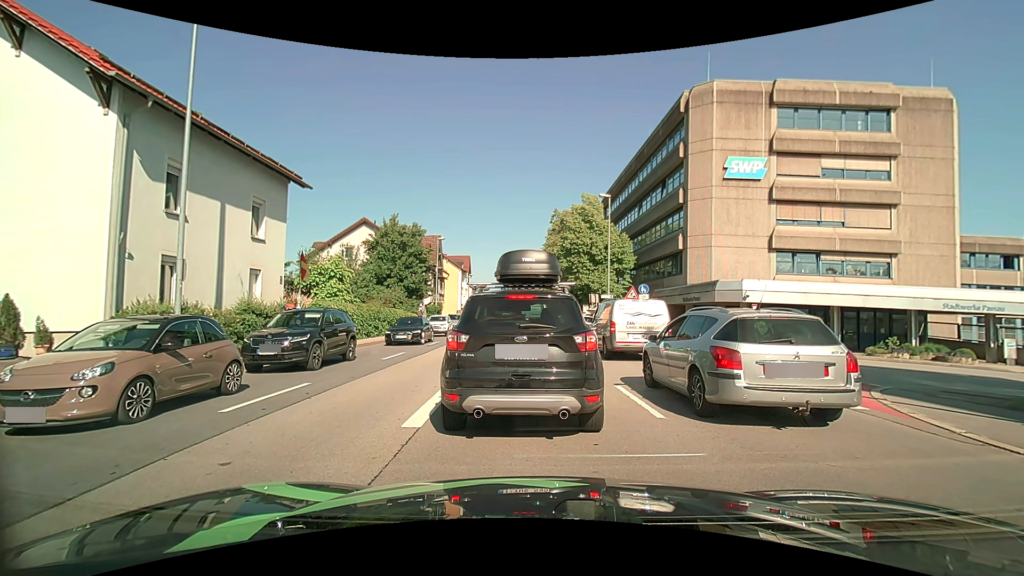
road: primary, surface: asphalt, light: Day
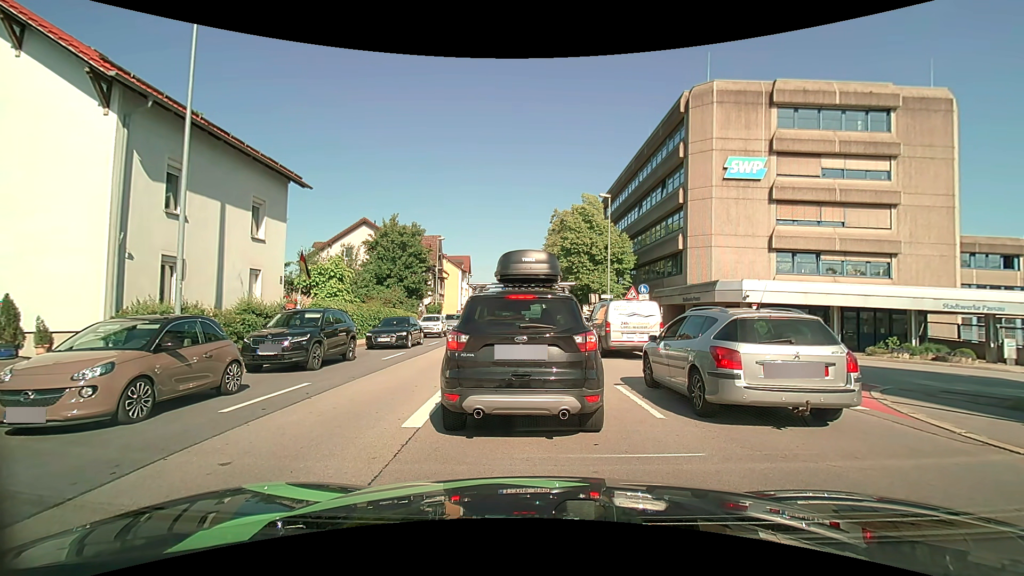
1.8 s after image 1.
(0.0, 0.0) m; 0°
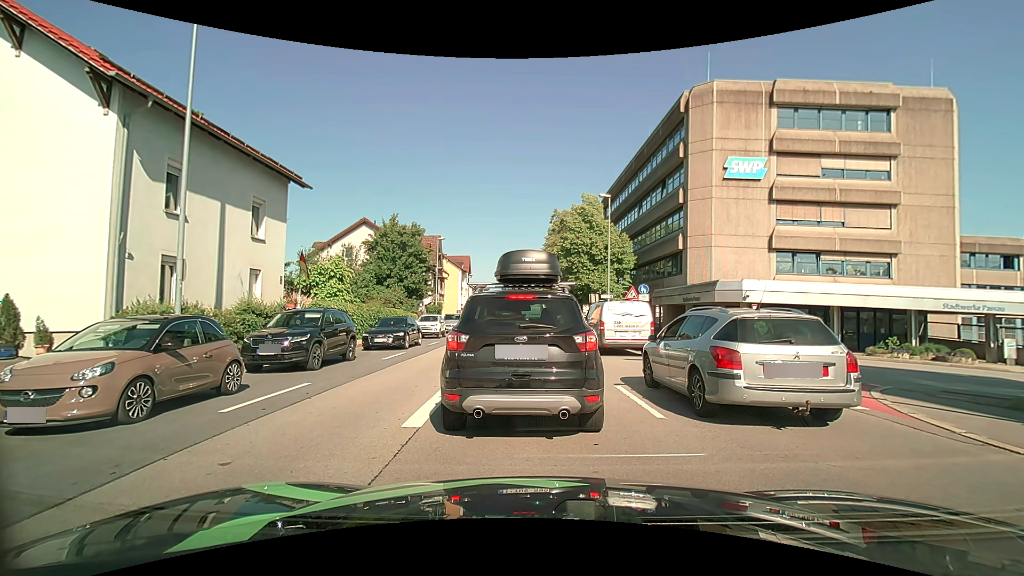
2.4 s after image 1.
(0.0, 0.0) m; 0°
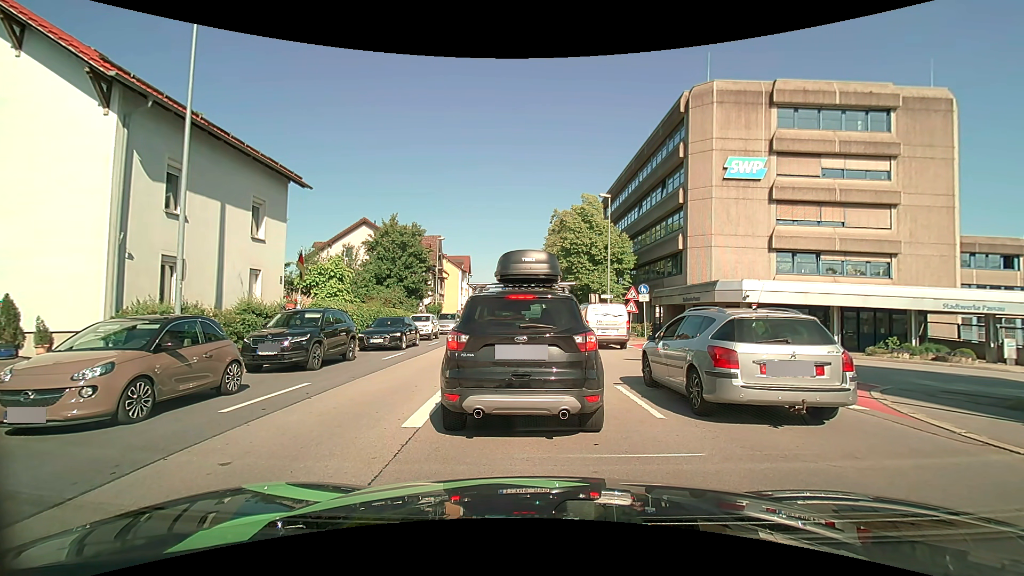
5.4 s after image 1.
(0.0, 0.0) m; 0°
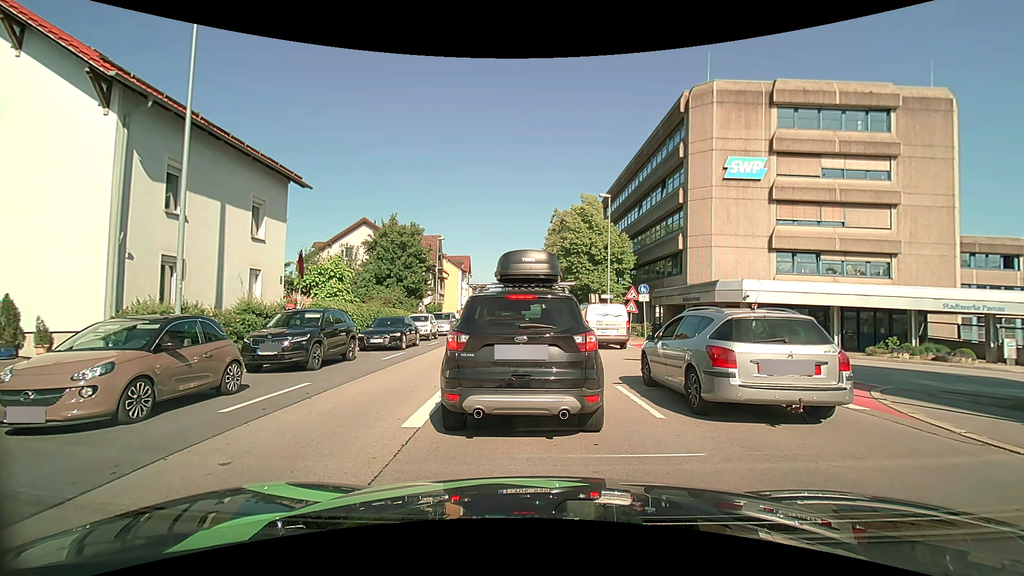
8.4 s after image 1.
(0.0, 0.0) m; 0°
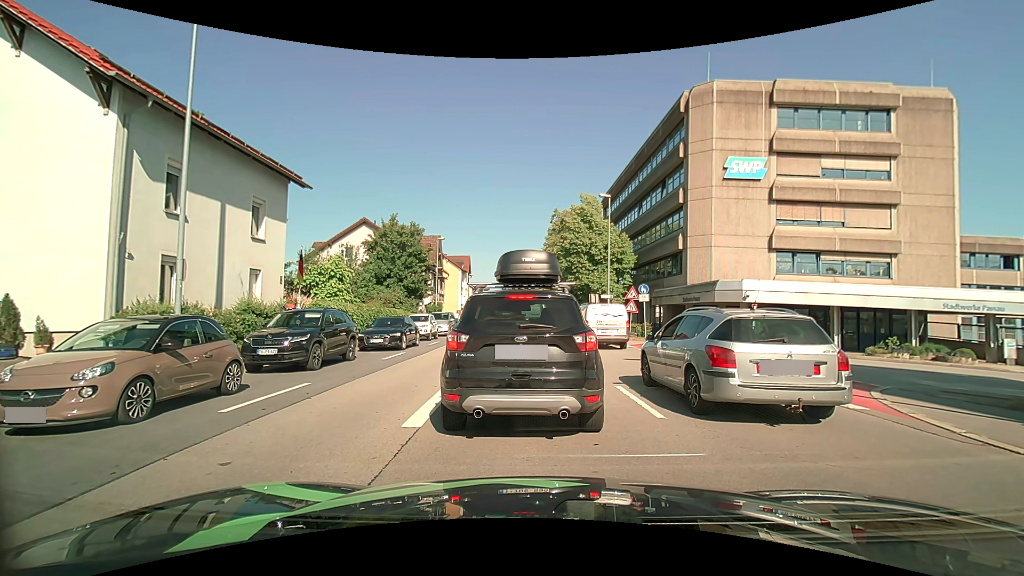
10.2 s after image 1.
(0.0, 0.0) m; 0°
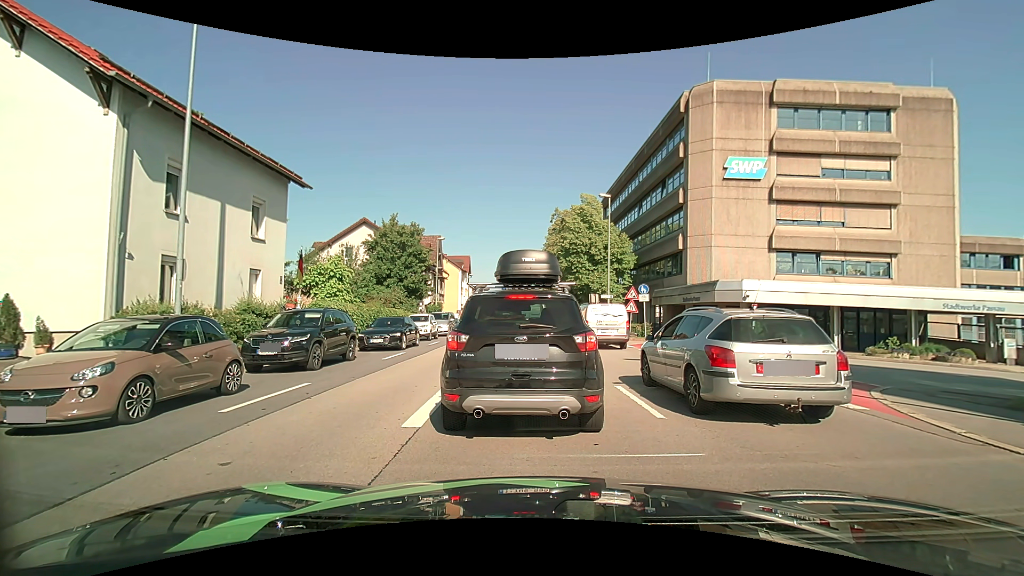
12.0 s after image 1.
(0.0, 0.0) m; 0°
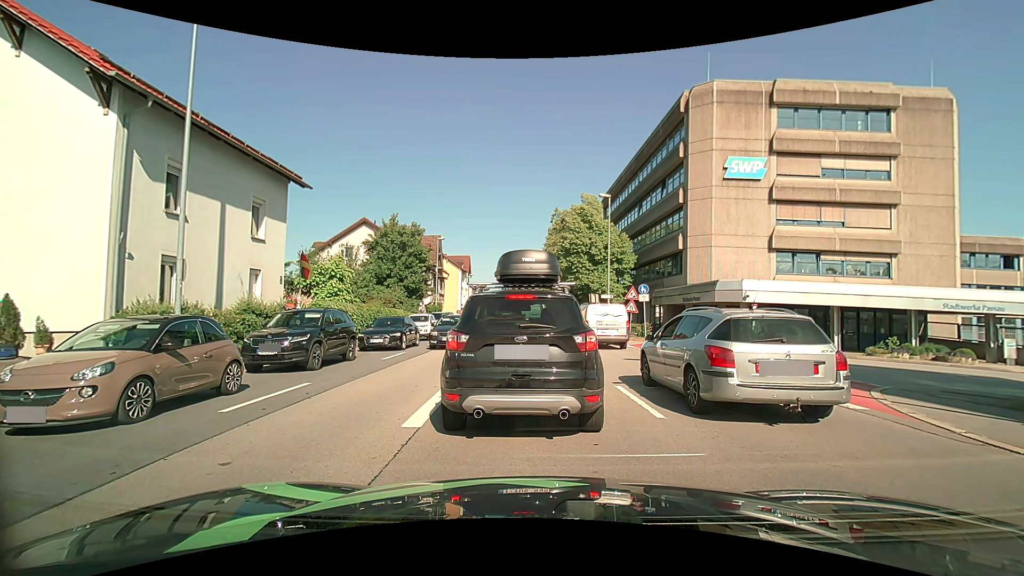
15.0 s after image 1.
(0.0, 0.0) m; 0°
